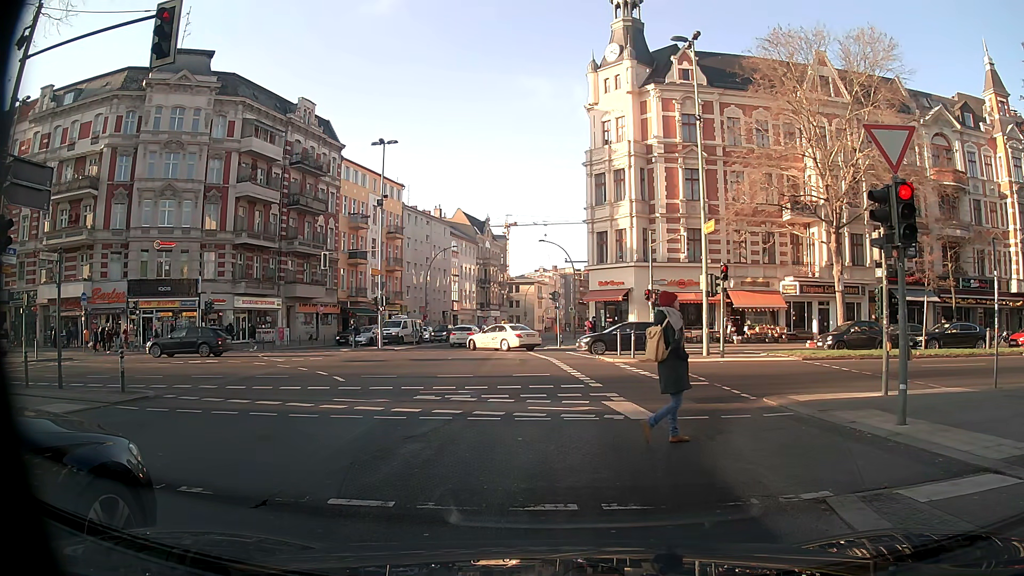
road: secondary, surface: asphalt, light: Day
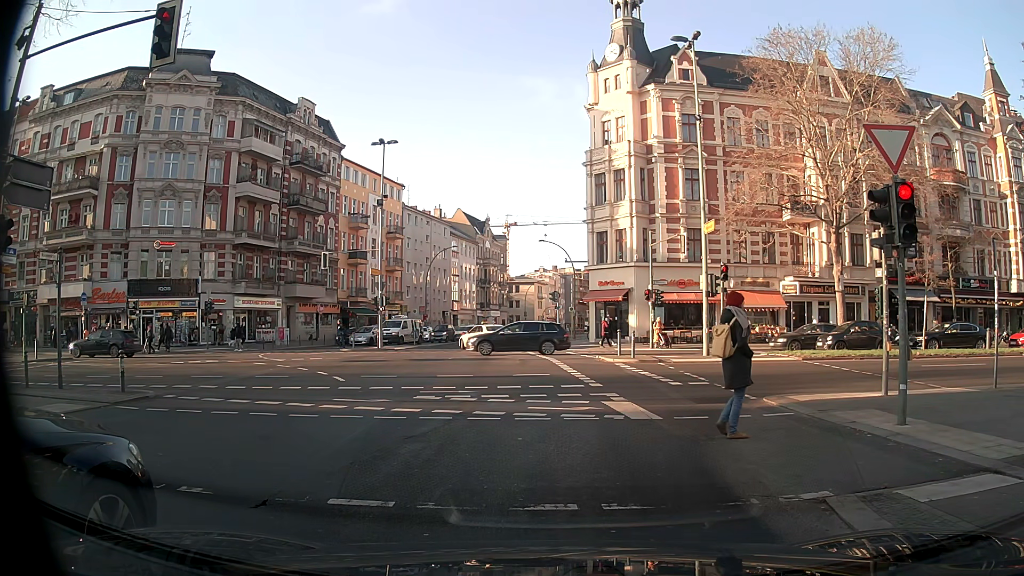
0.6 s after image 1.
(0.0, 0.0) m; 0°
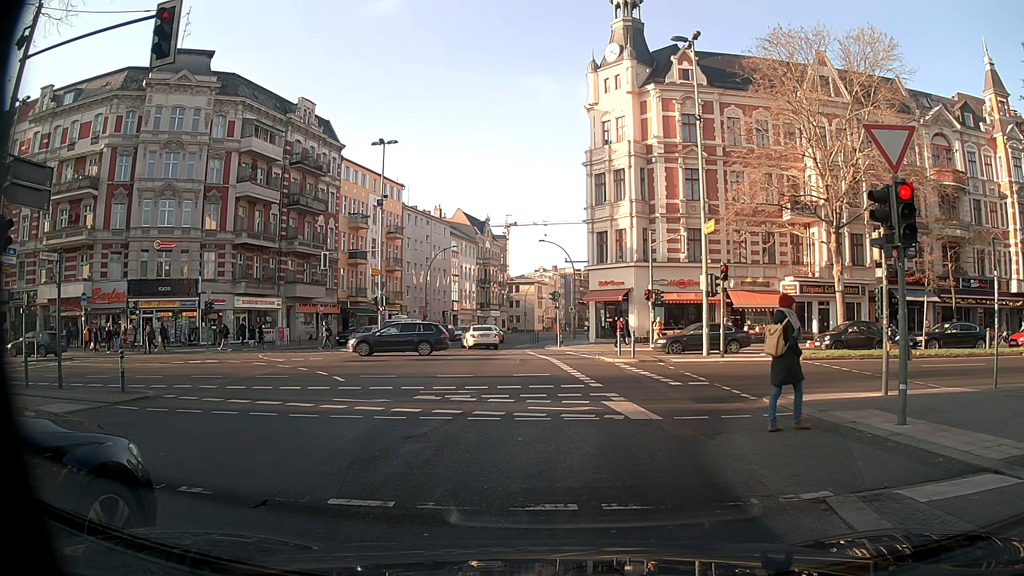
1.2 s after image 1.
(0.0, 0.0) m; 0°
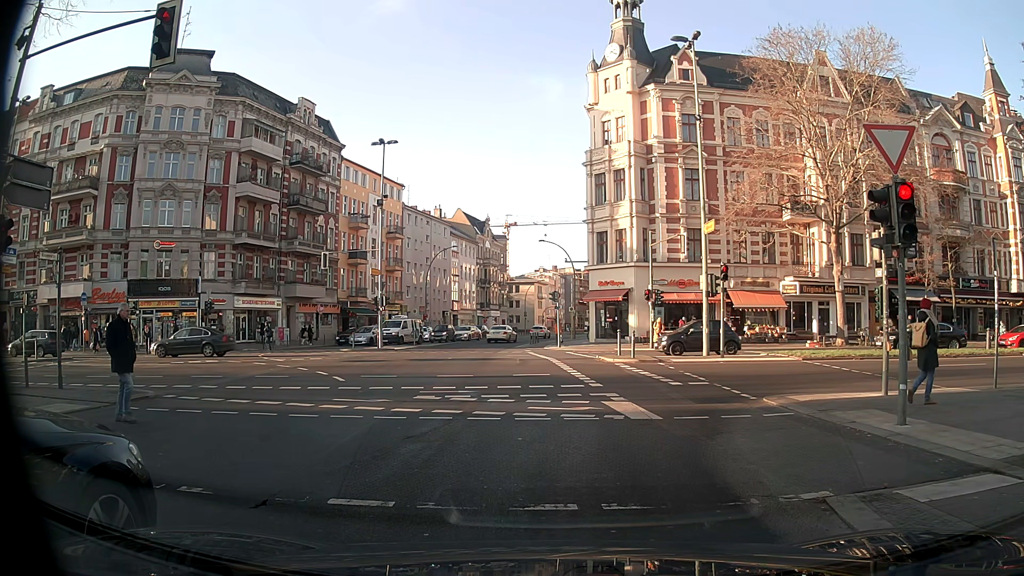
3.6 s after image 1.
(0.0, 0.0) m; 0°
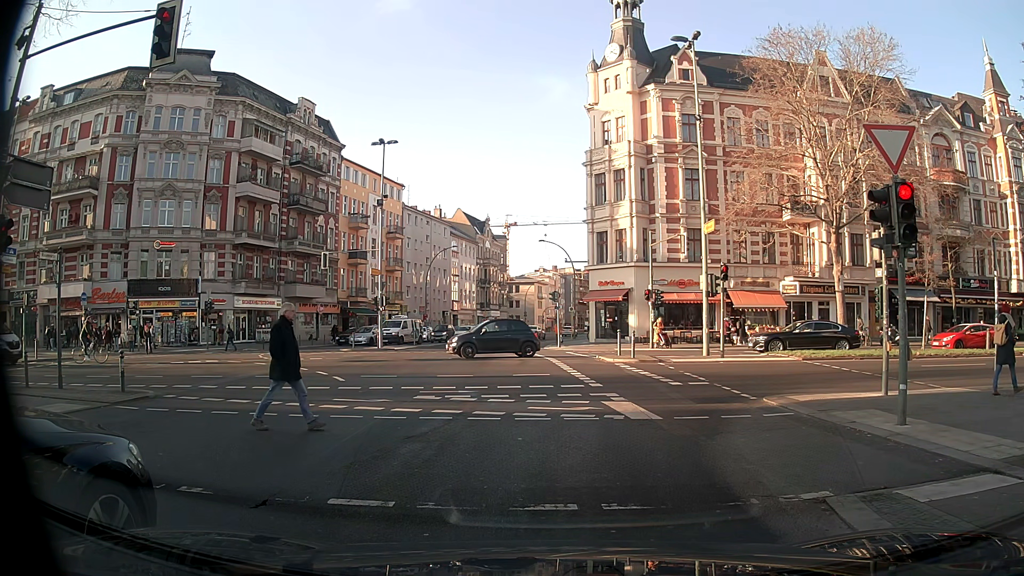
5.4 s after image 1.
(0.0, 0.0) m; 0°
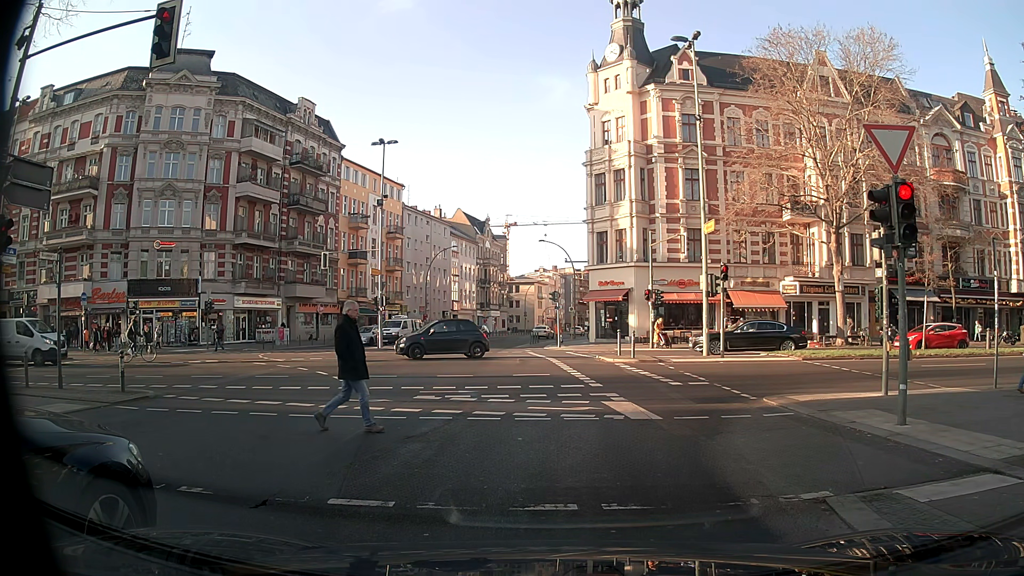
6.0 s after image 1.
(0.0, 0.0) m; 0°
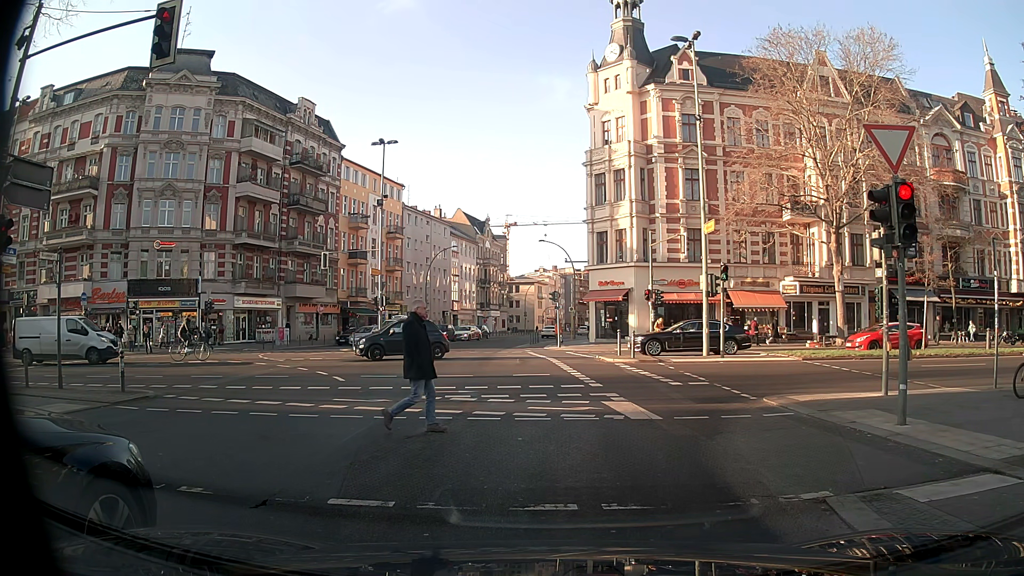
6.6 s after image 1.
(0.0, 0.0) m; 0°
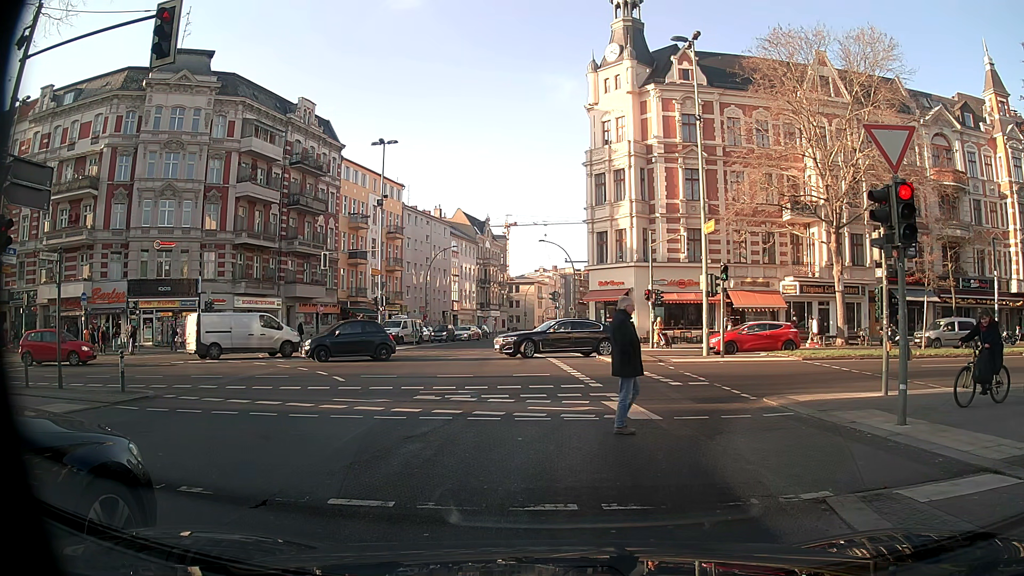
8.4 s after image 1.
(0.0, 0.0) m; 0°
